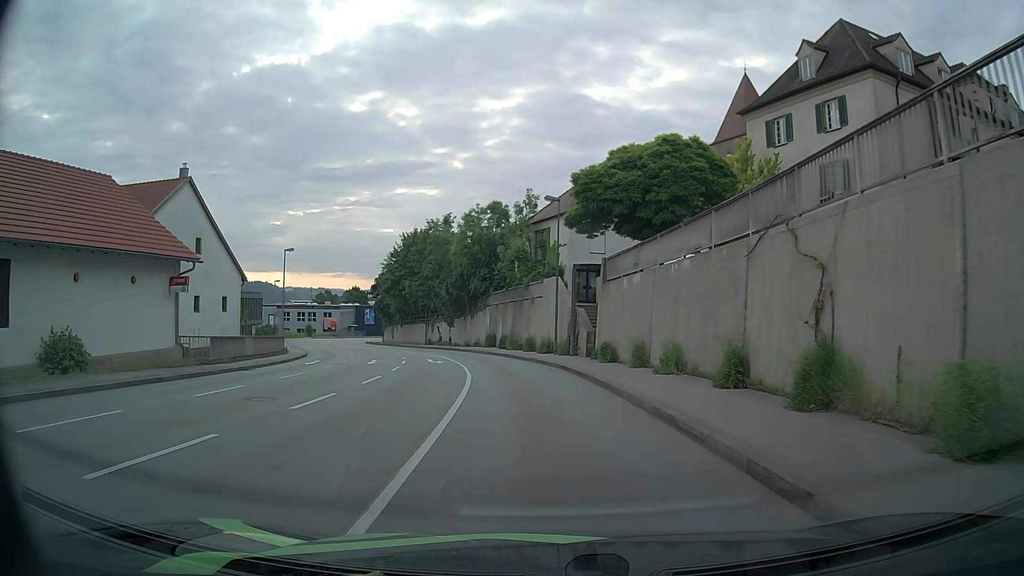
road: tertiary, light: Day
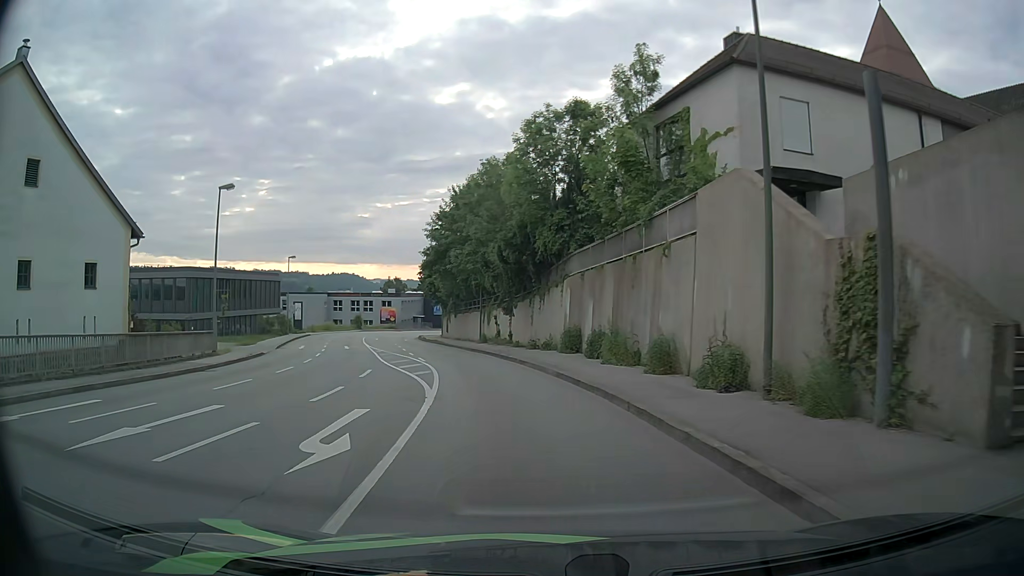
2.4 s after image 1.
(-1.5, +23.6) m; -9°
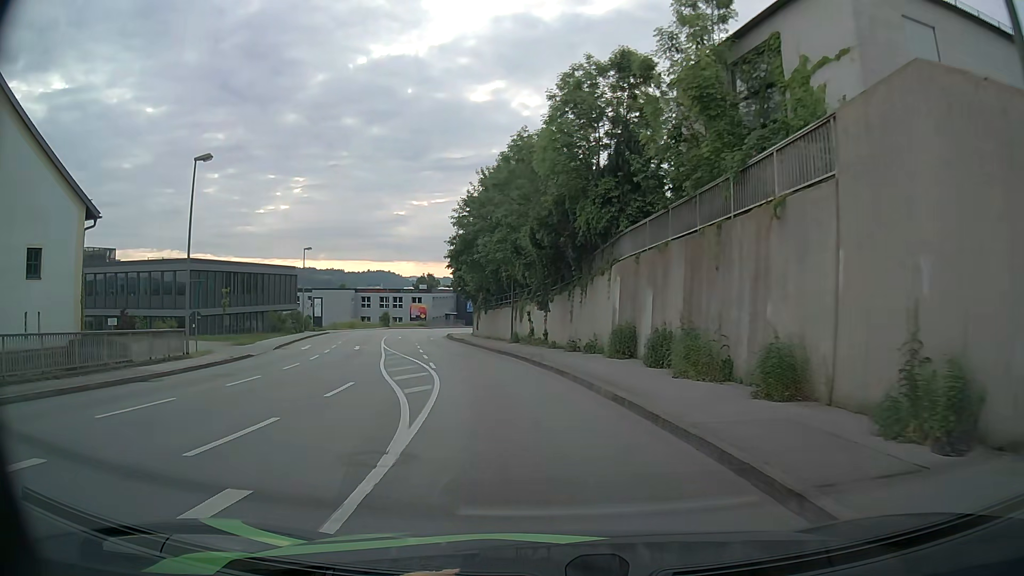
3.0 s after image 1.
(0.0, +5.9) m; -2°
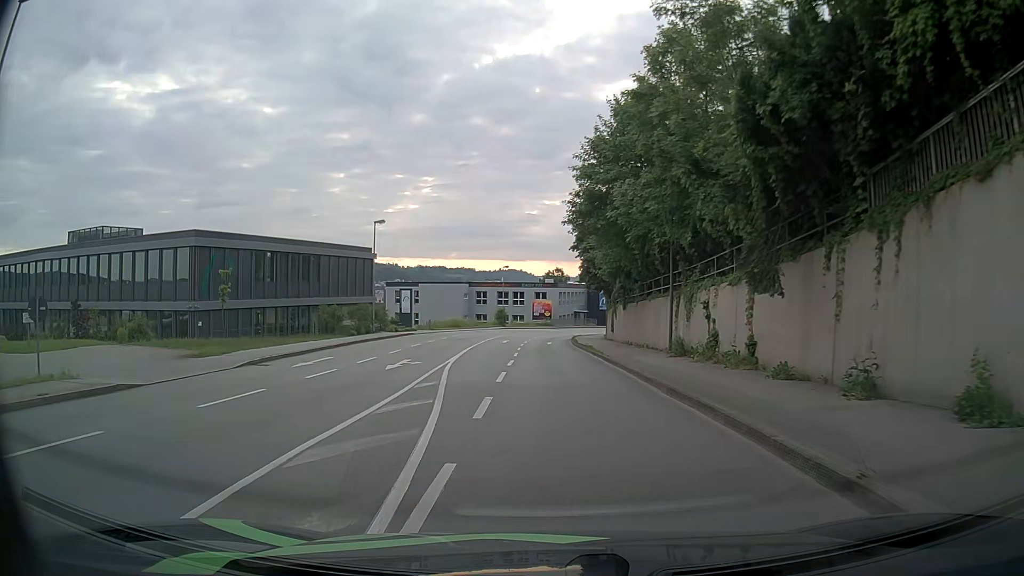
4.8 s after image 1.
(-1.5, +17.3) m; -11°
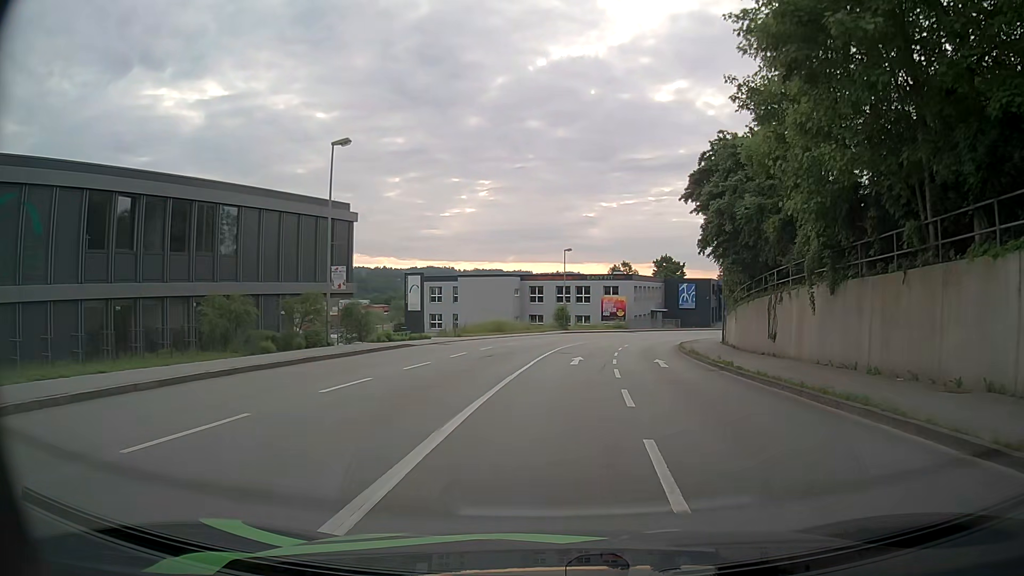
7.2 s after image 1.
(-1.5, +22.7) m; -5°
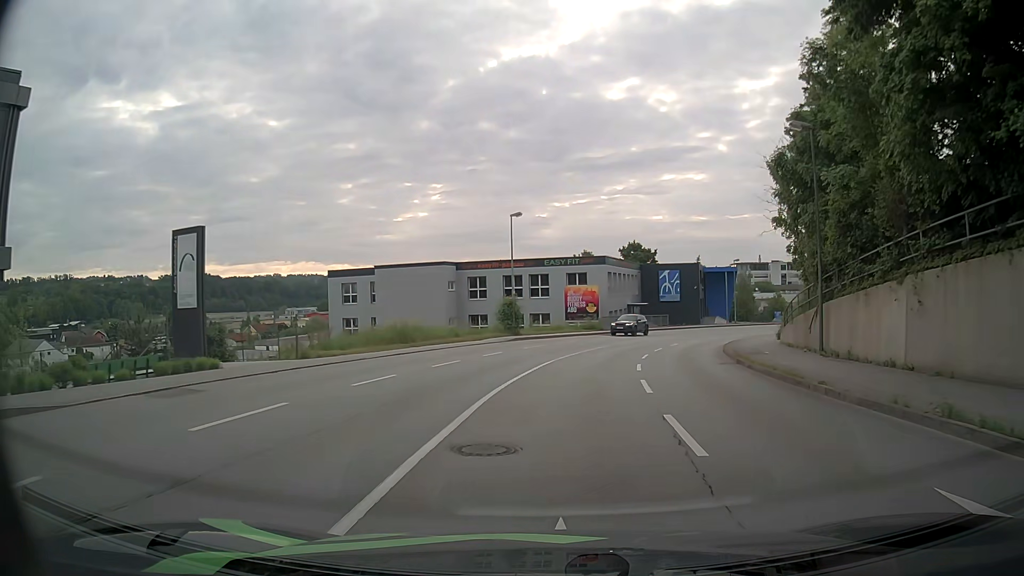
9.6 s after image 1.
(+1.0, +22.1) m; +4°
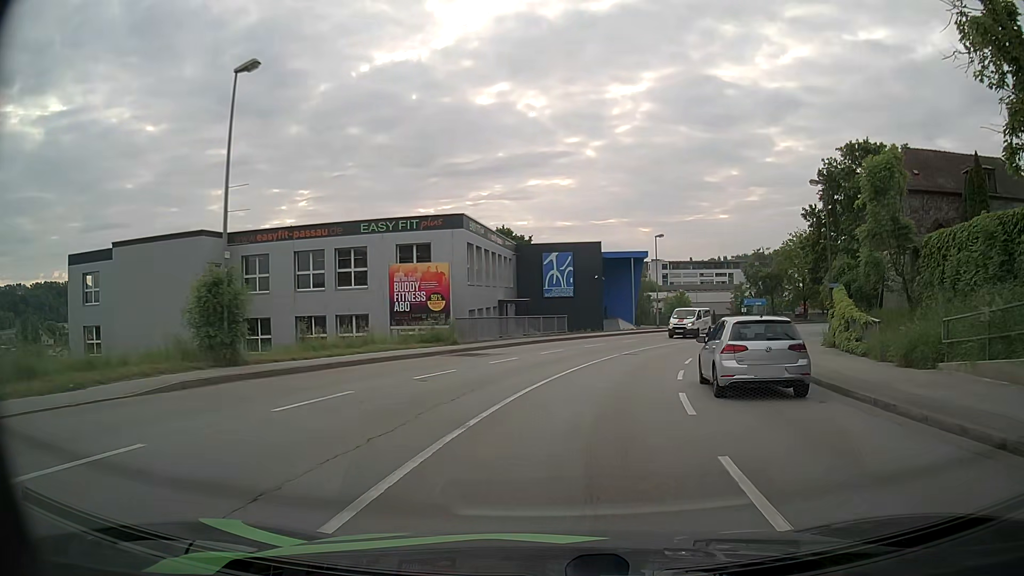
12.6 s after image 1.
(+2.3, +27.2) m; +11°
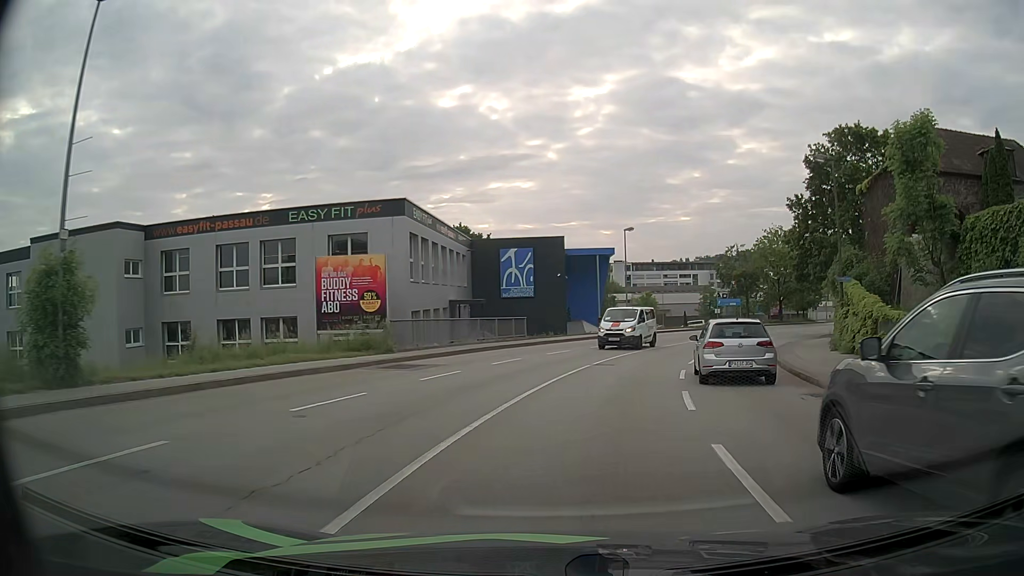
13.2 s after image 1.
(+0.2, +5.4) m; +3°
(+1, +10) (+2, +20) (+5, +29) (+9, +39) (+13, +47) (+19, +56) (+25, +63) (+32, +71) (+40, +77) (+47, +84) m
